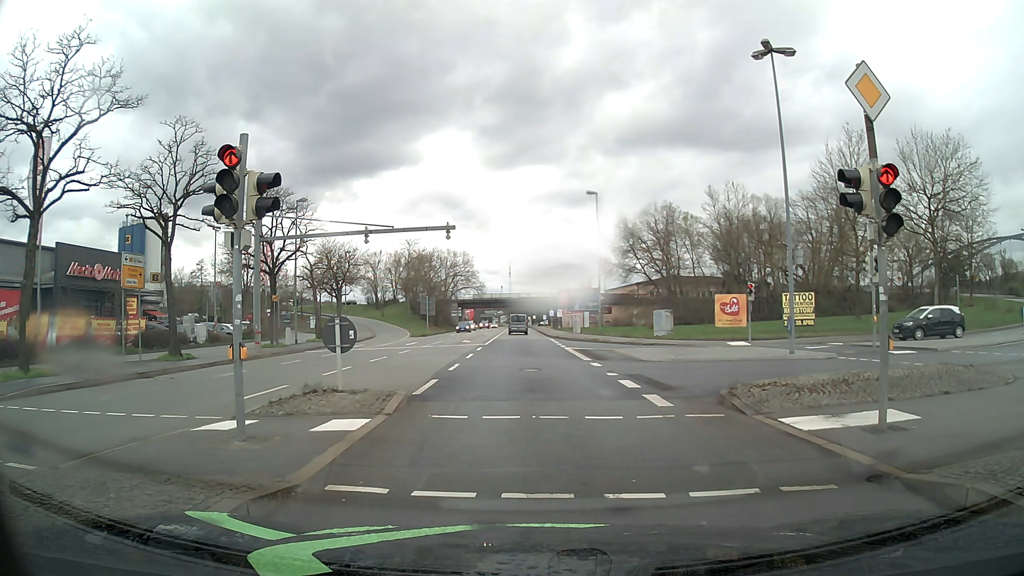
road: primary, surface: asphalt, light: Day
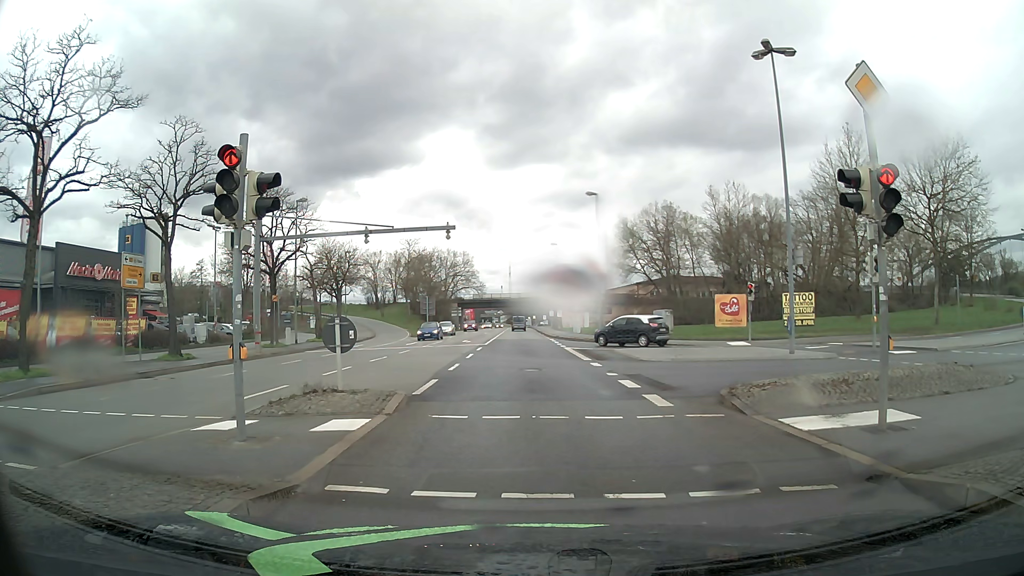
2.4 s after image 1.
(0.0, 0.0) m; 0°
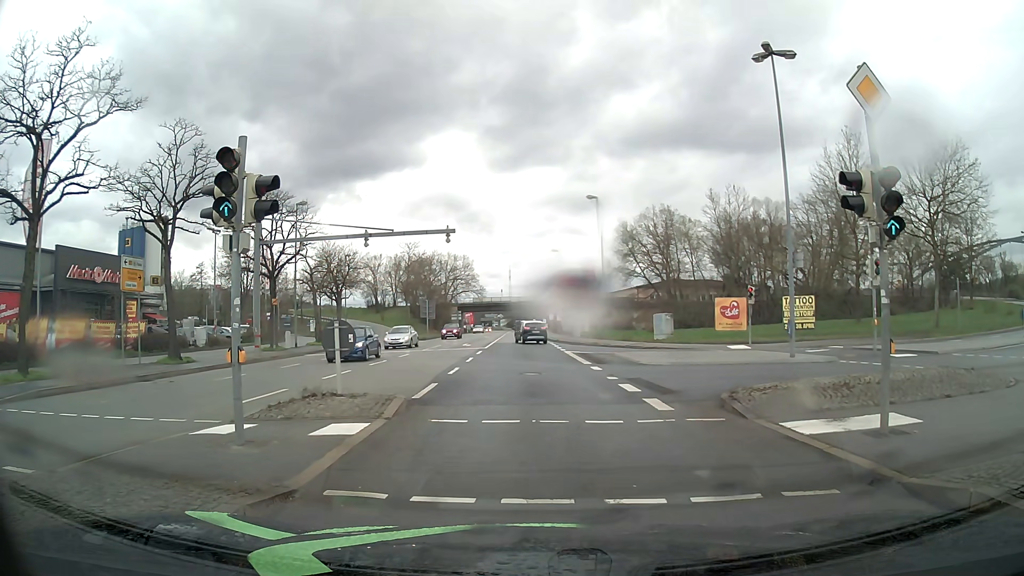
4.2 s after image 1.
(0.0, 0.0) m; 0°
(0, +10) (0, +20) (0, +30) (-1, +40) (-1, +50) (-1, +60) (-1, +70) (-1, +80) (-1, +90) (-2, +100) m
